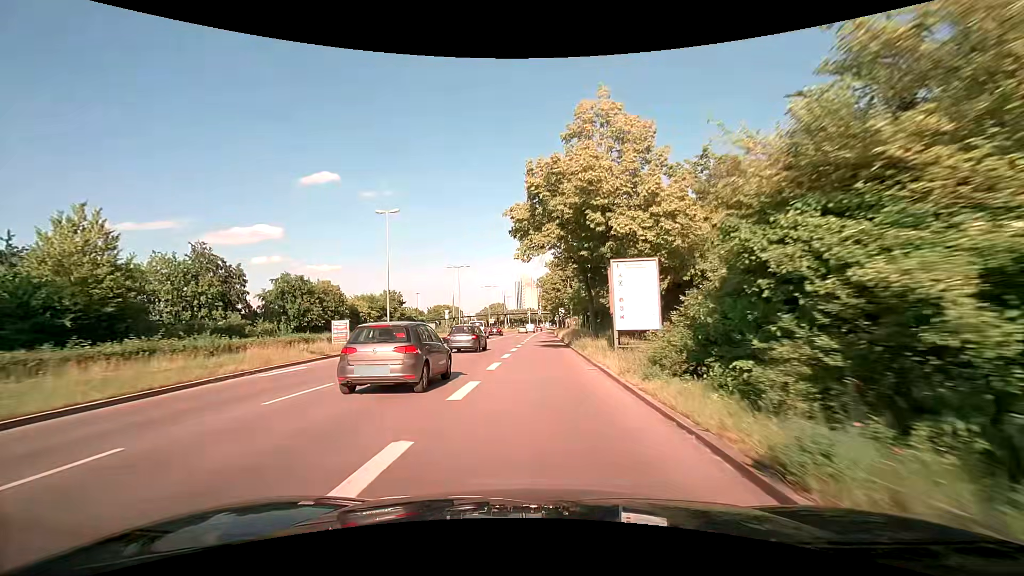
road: trunk_link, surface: asphalt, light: Day
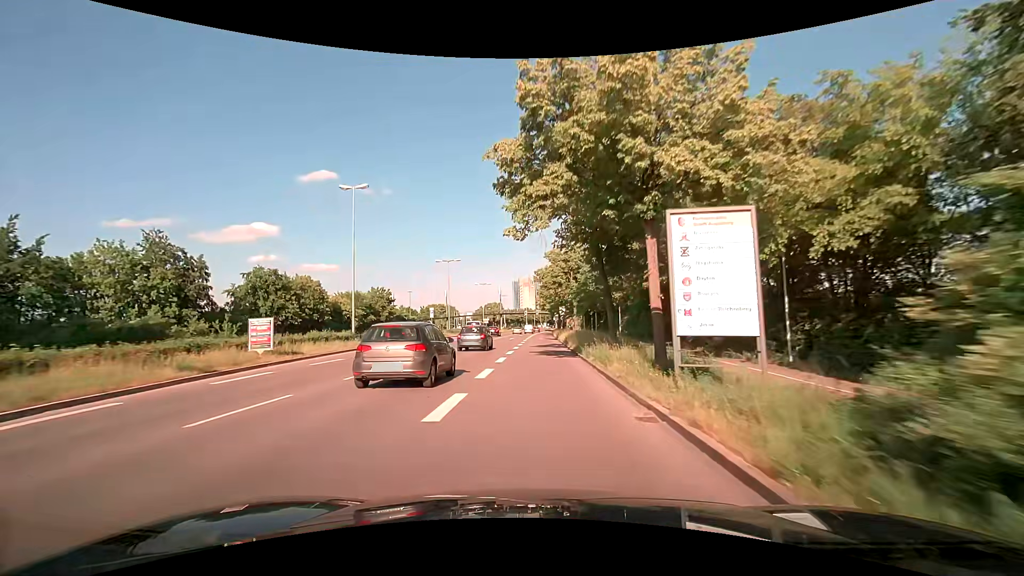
(0.0, +8.3) m; +1°
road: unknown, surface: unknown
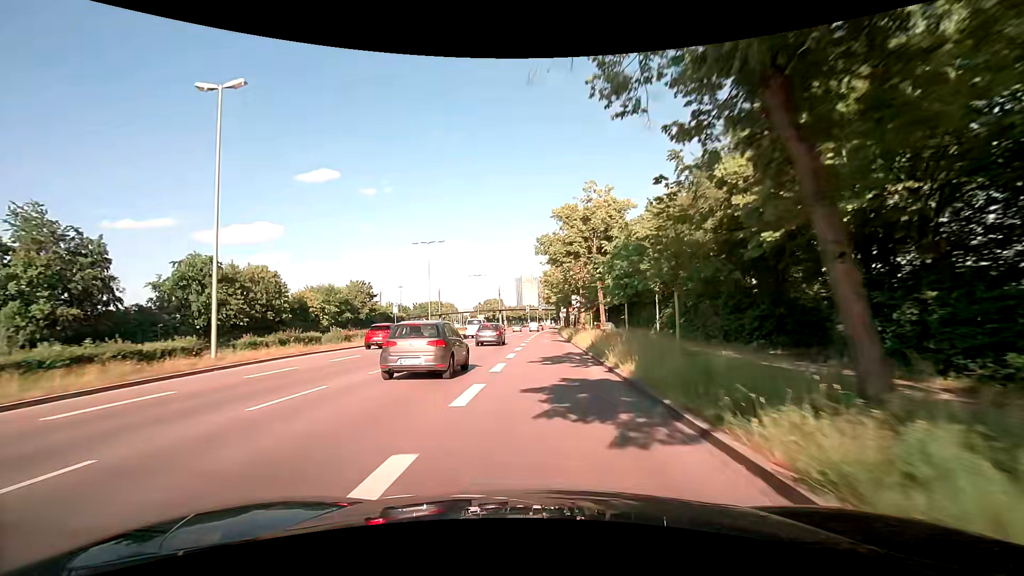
(-0.1, +16.8) m; -1°
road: primary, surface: asphalt
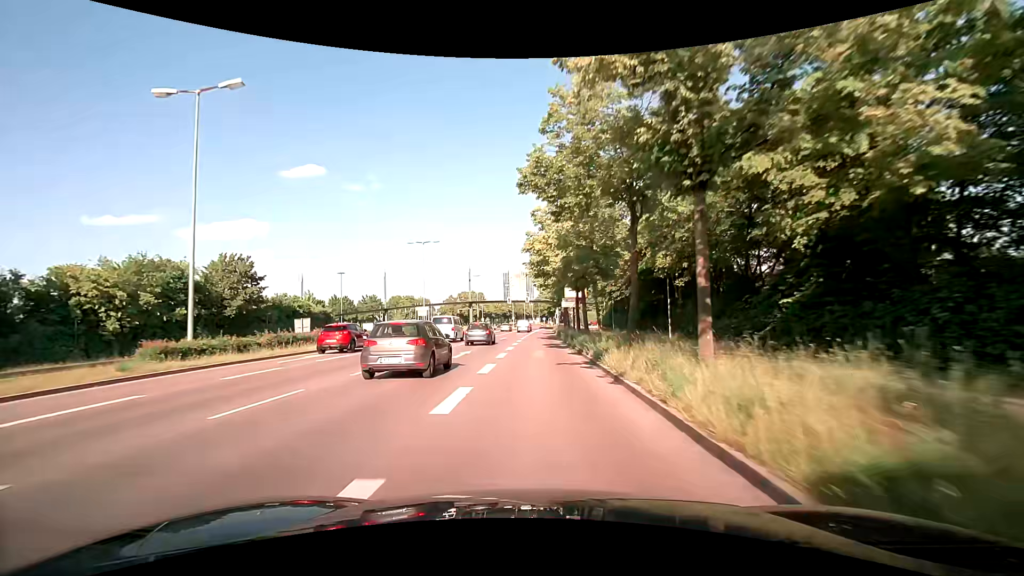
(+0.6, +42.7) m; +1°
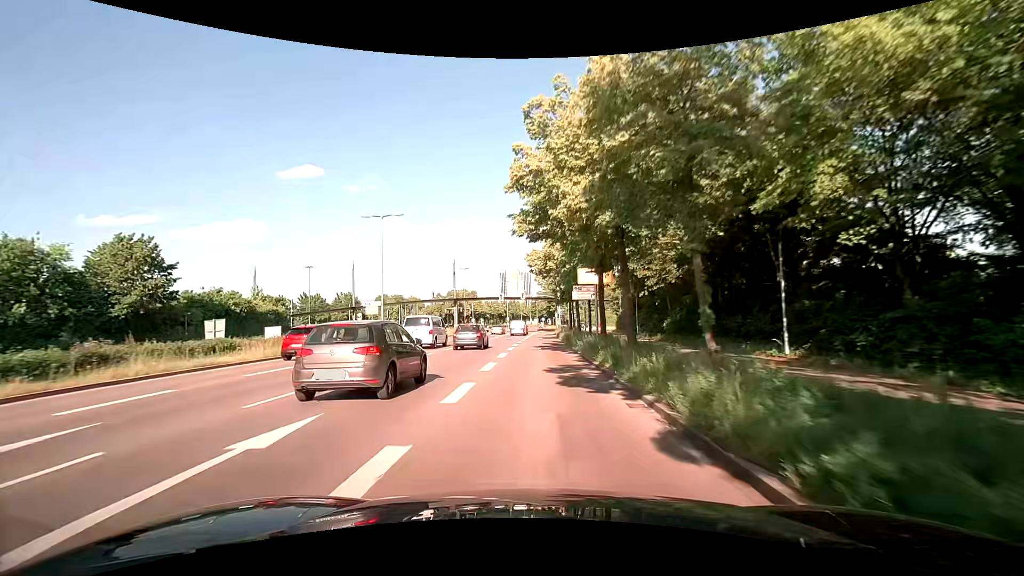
(+0.2, +16.9) m; 0°
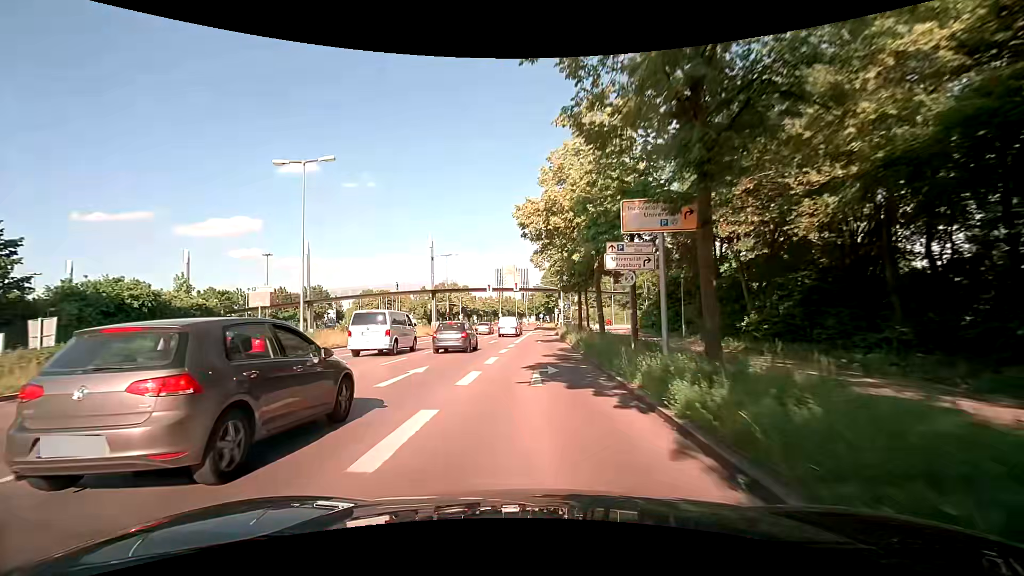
(+0.1, +16.0) m; +1°
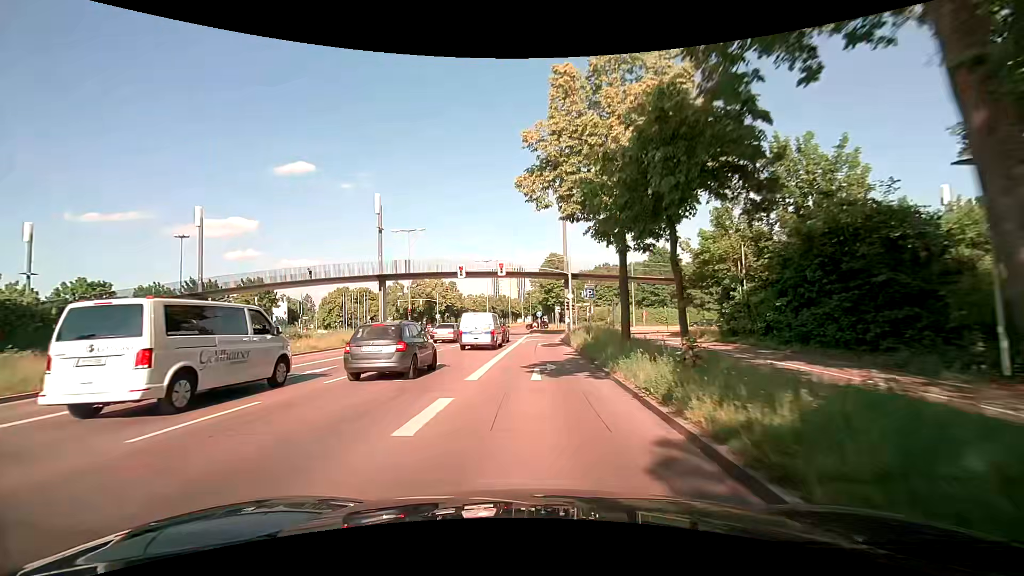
(+0.1, +22.0) m; 0°
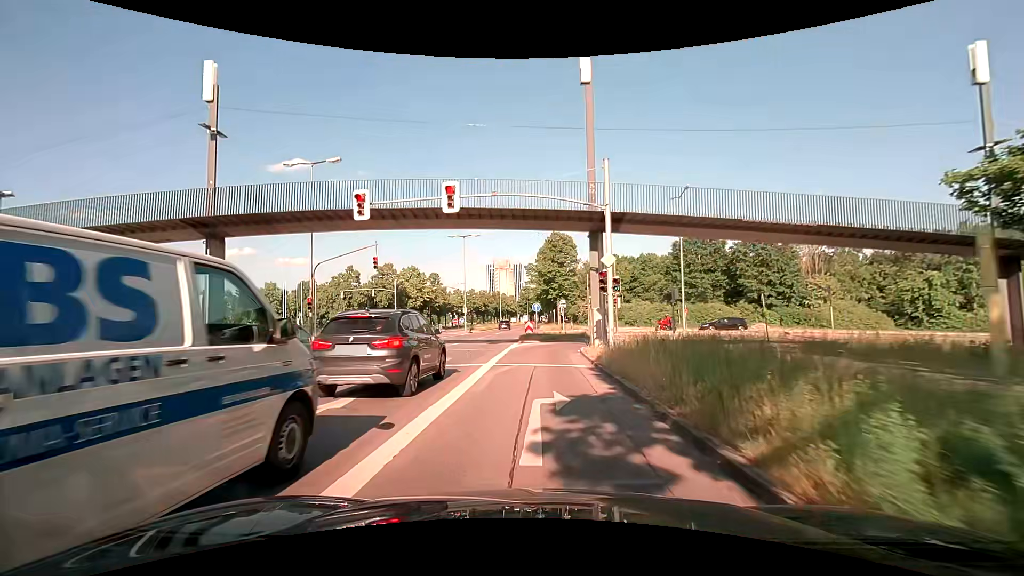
(0.0, +24.4) m; 0°
(0, +10) (0, +20) (+2, +30) (+10, +35) (+20, +37) (+30, +37) (+40, +37) (+50, +37) (+60, +36) (+70, +34) m
